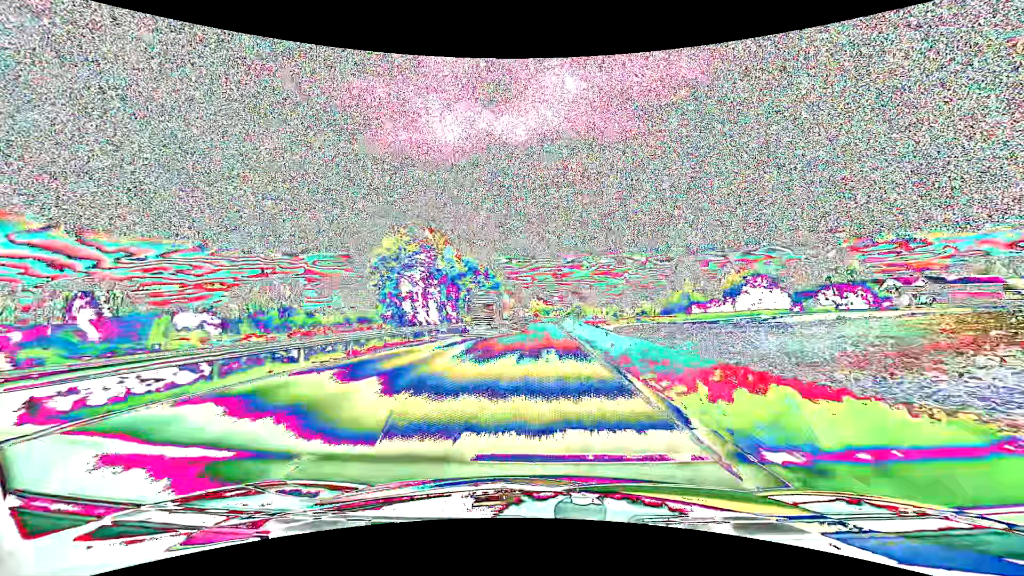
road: primary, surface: asphalt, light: Day
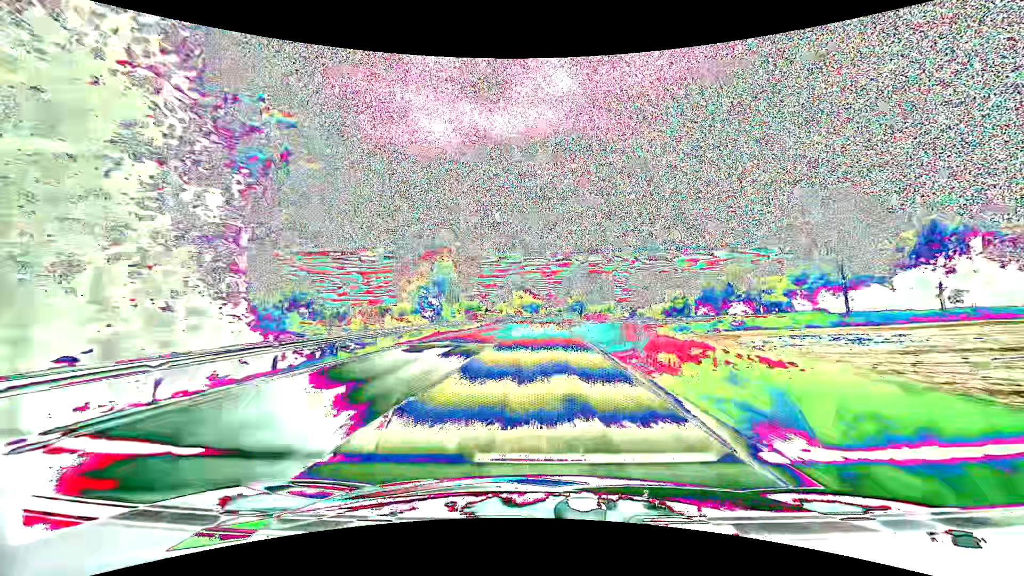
(+0.8, +78.4) m; +1°
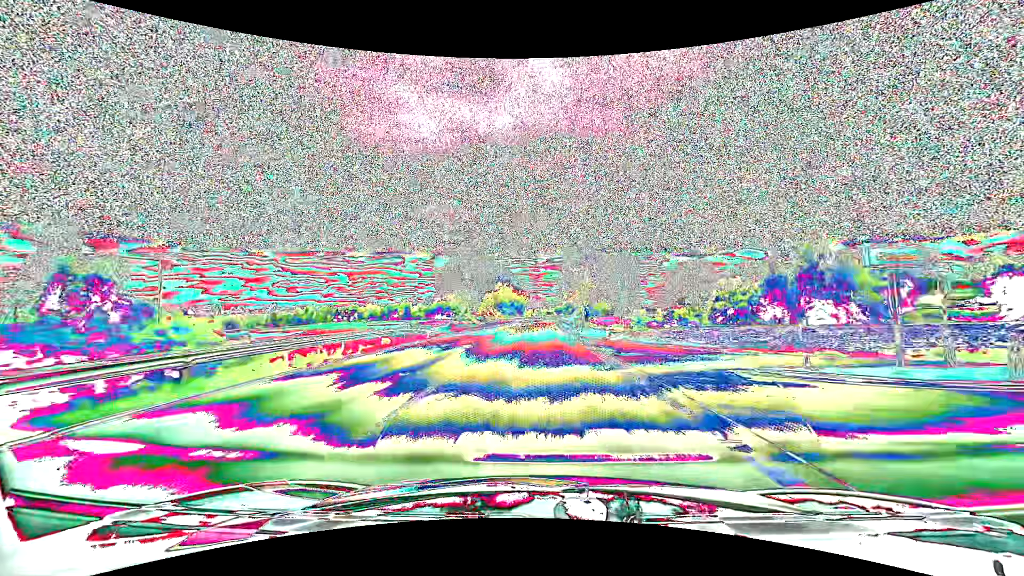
(+0.7, +63.2) m; +1°
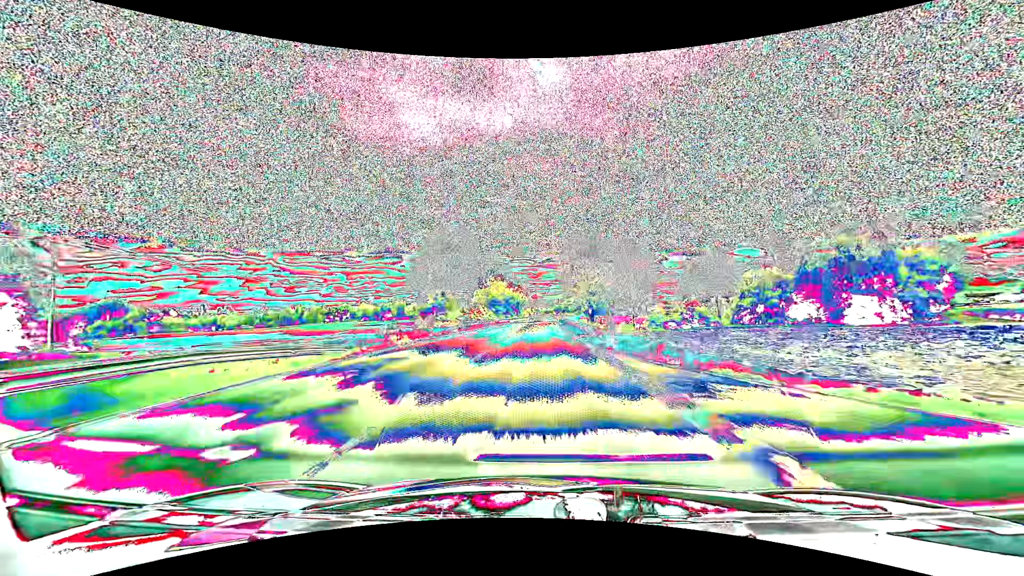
(0.0, +15.9) m; 0°
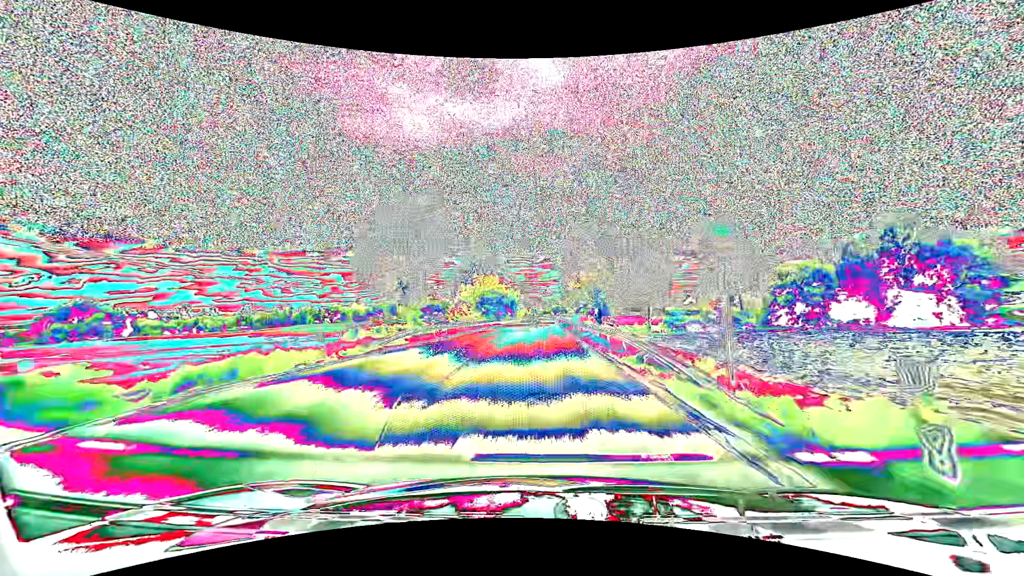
(0.0, +15.9) m; 0°
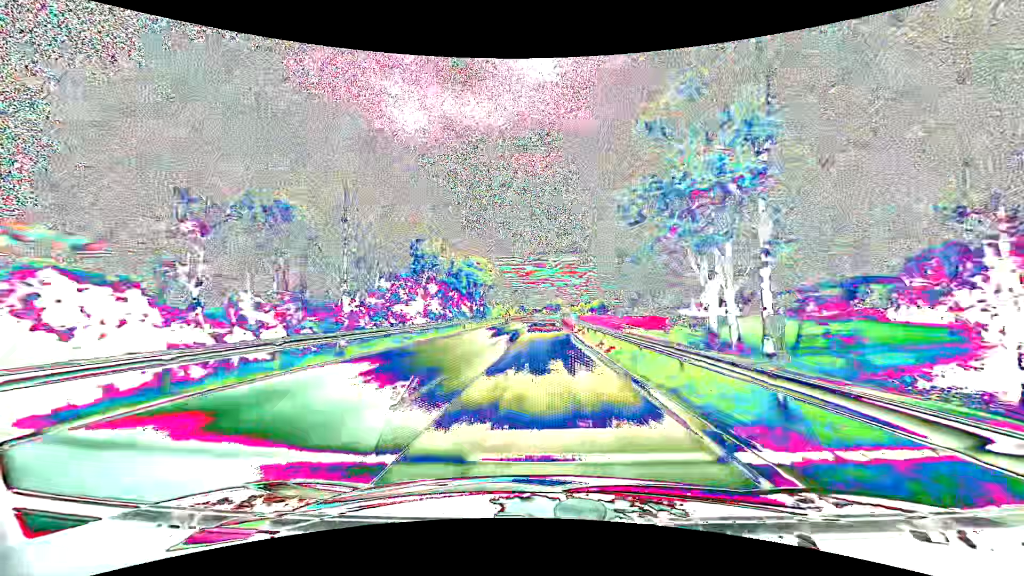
(+0.7, +63.6) m; +1°
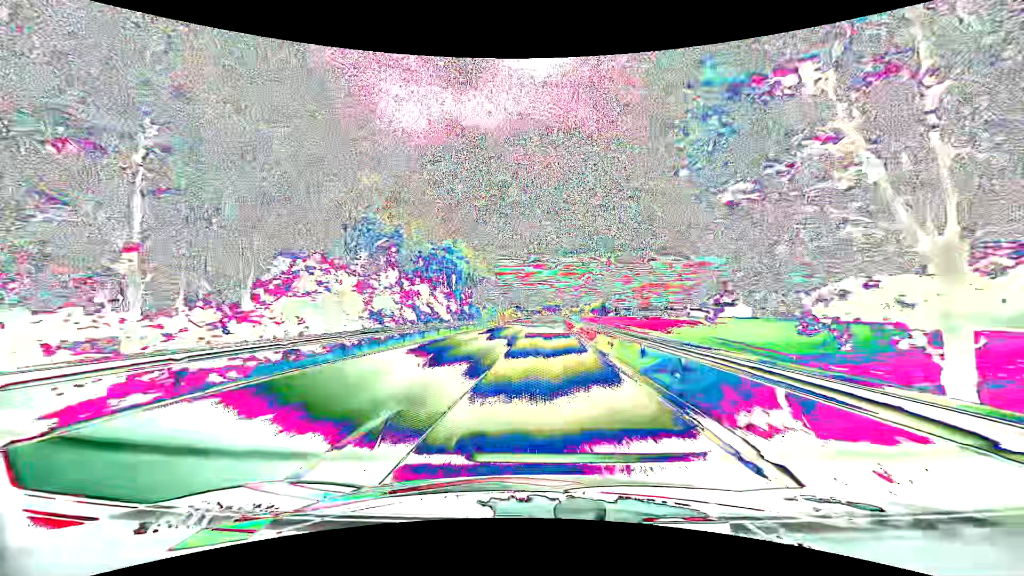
(0.0, +15.9) m; 0°
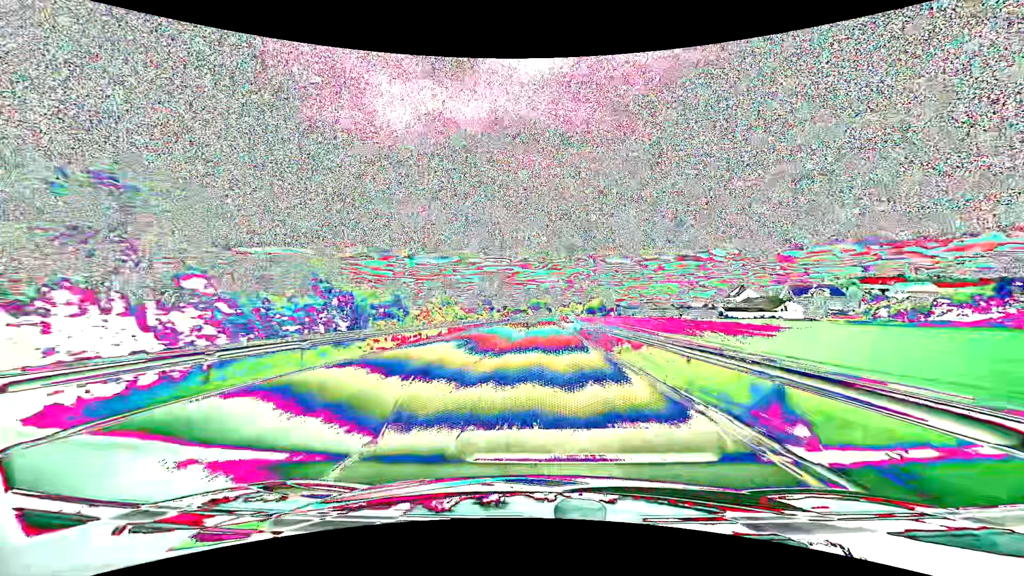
(+0.7, +63.7) m; +2°
(0, +10) (0, +20) (0, +30) (0, +40) (0, +50) (0, +60) (+1, +70) (+1, +80) (+1, +90) (+1, +100) m
